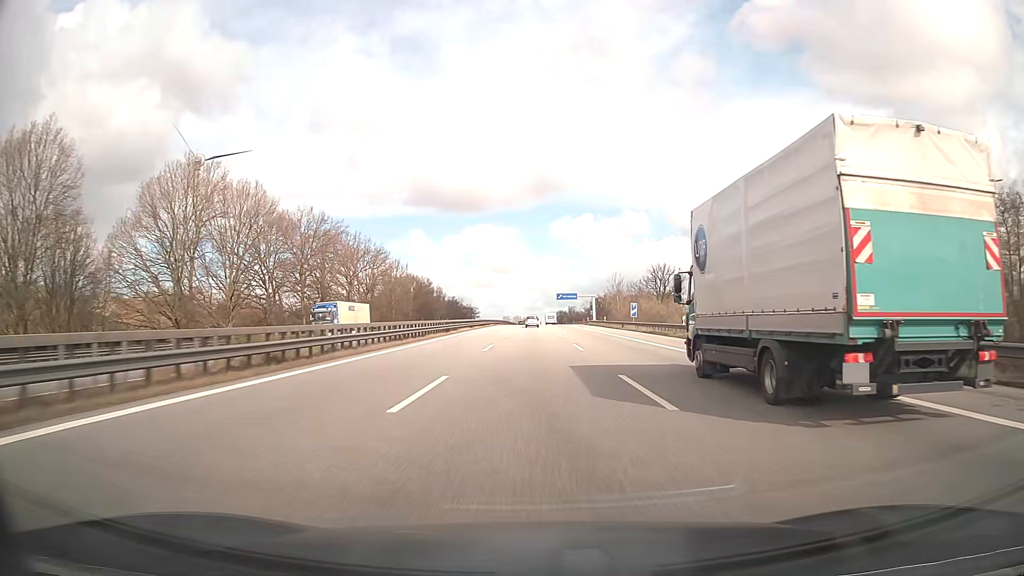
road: motorway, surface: asphalt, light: Day
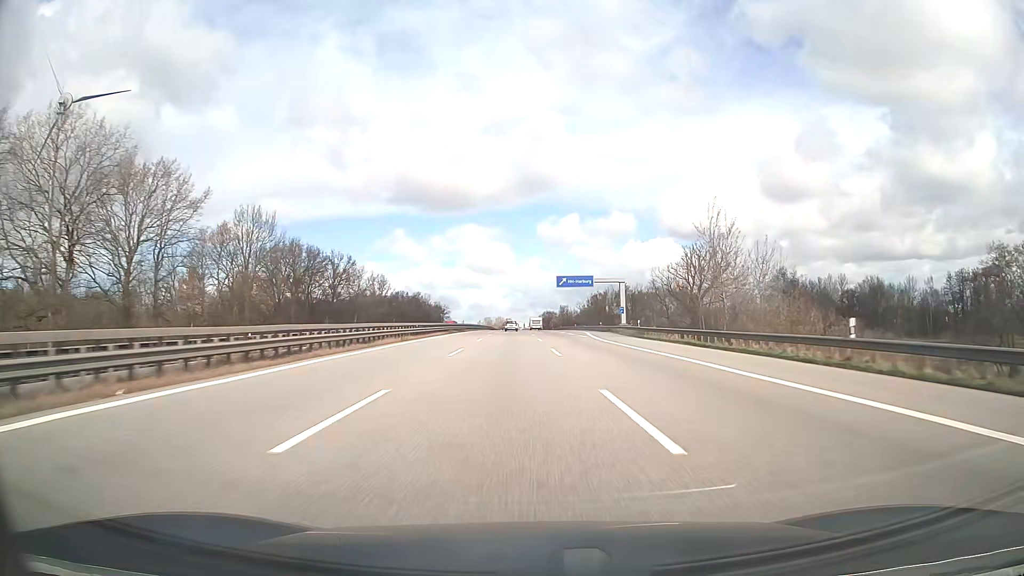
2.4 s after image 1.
(+0.5, +75.9) m; +1°
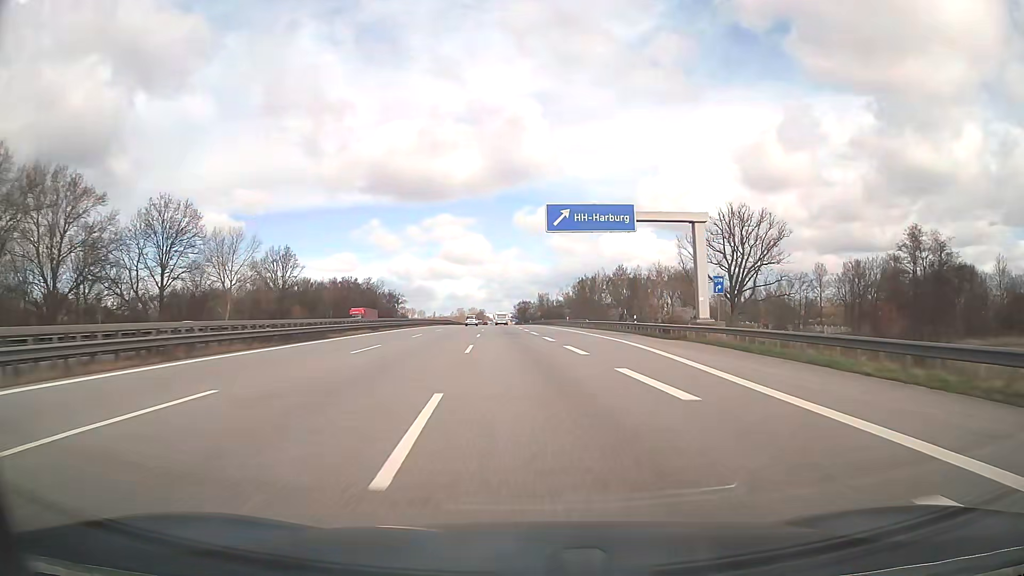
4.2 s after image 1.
(+1.5, +55.9) m; +2°
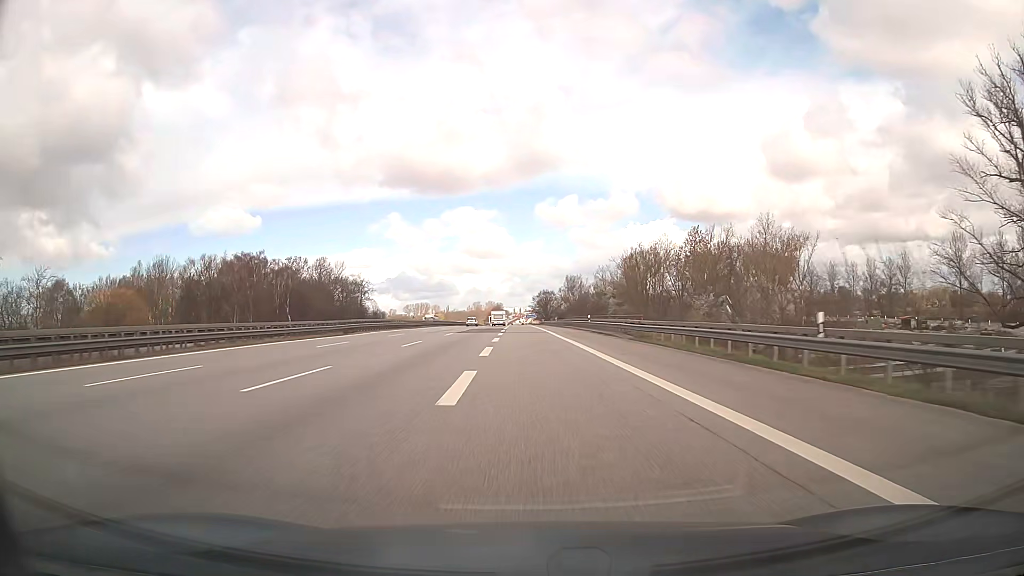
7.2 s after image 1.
(-0.7, +84.3) m; -2°
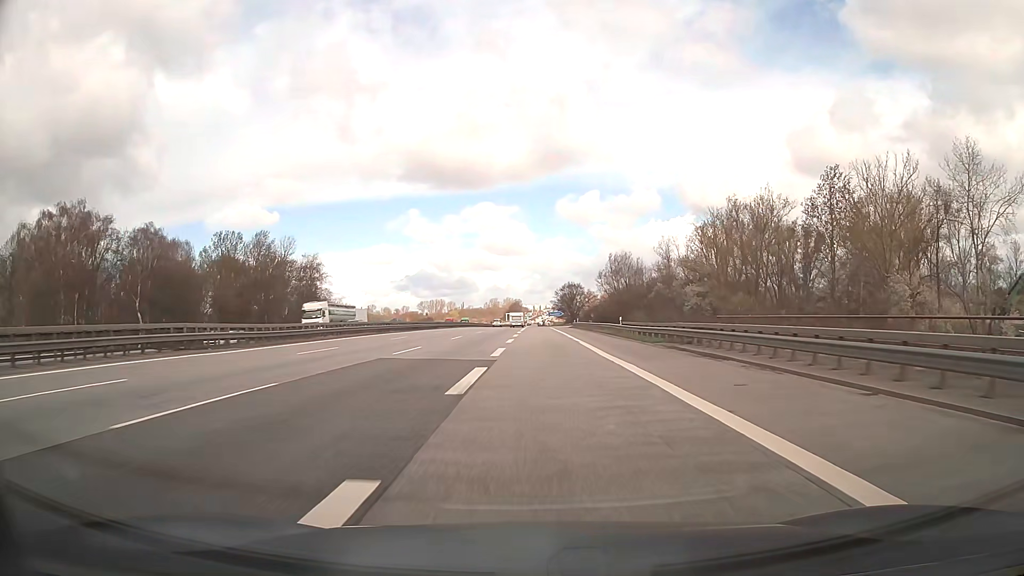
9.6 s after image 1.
(-1.2, +58.7) m; -2°
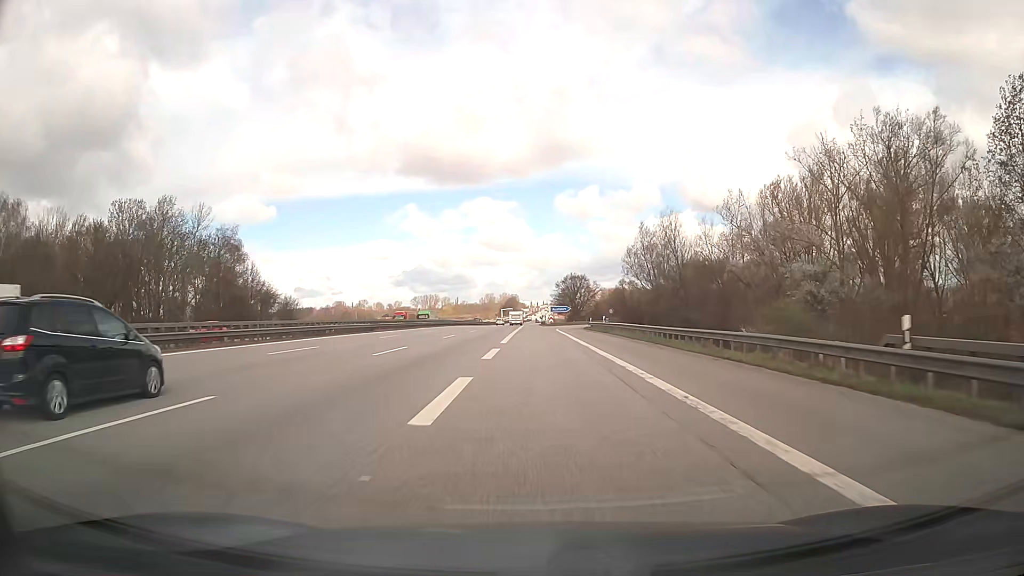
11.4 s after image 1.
(0.0, +38.9) m; 0°
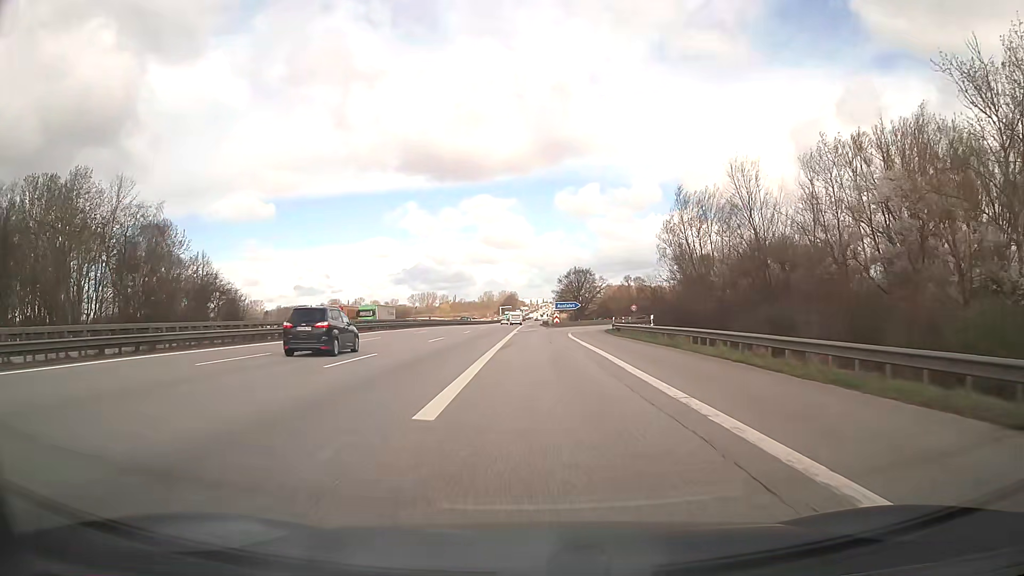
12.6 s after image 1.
(0.0, +23.8) m; 0°
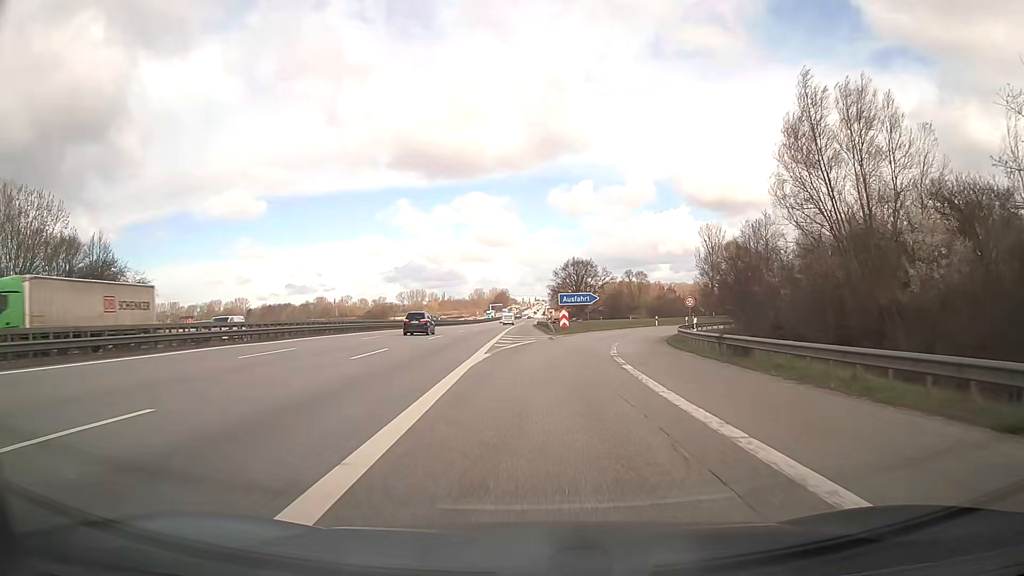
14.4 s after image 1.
(0.0, +32.3) m; +1°
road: motorway_link
(0, +10) (0, +20) (+1, +30) (+3, +40) (+6, +49) (+10, +59) (+15, +67) (+21, +75) (+29, +81) (+38, +85) m
